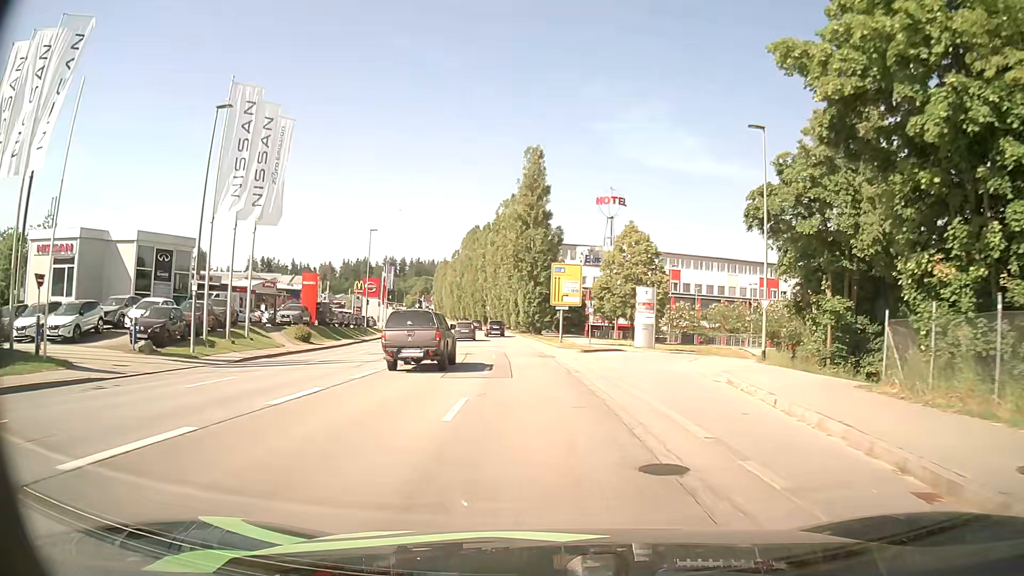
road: tertiary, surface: asphalt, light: Day
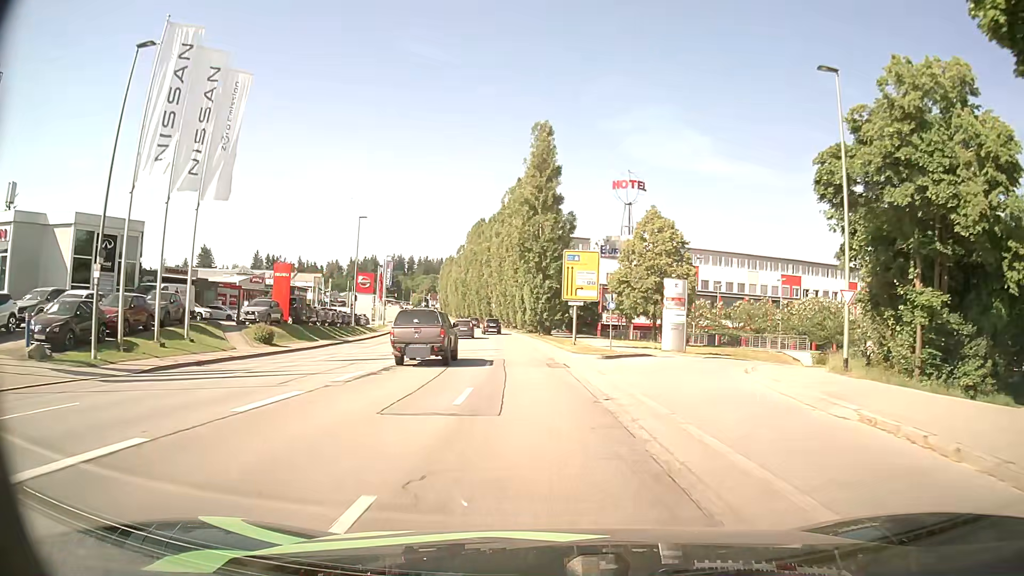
(-0.1, +7.4) m; -1°
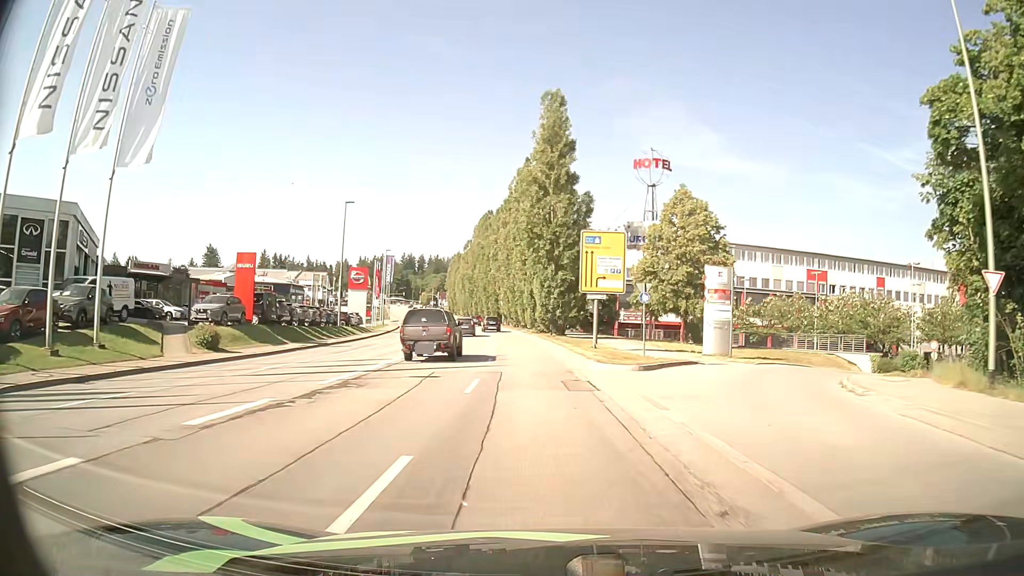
(-0.1, +7.5) m; -1°
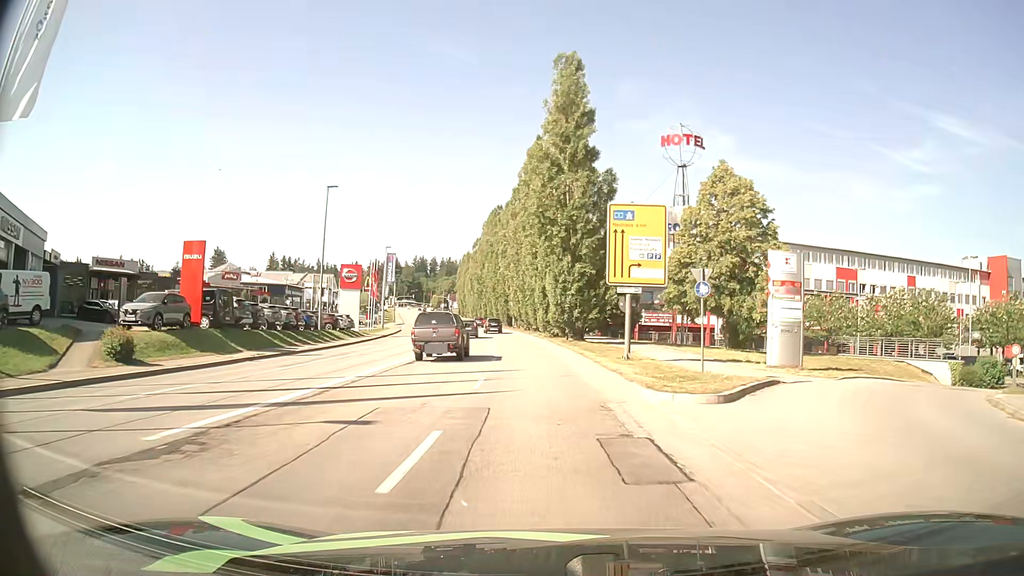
(-0.1, +7.5) m; -1°
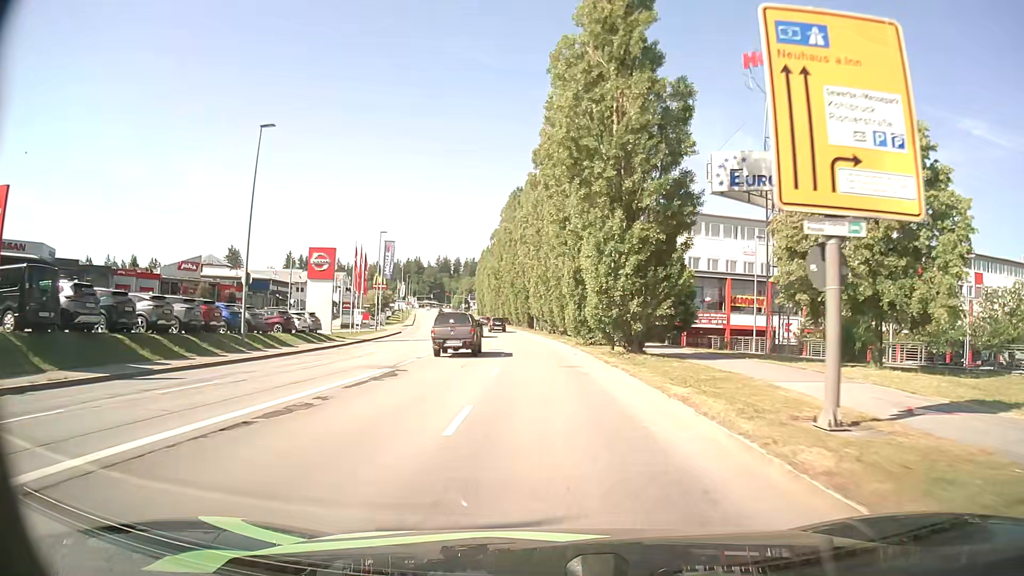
(-0.2, +15.2) m; -2°
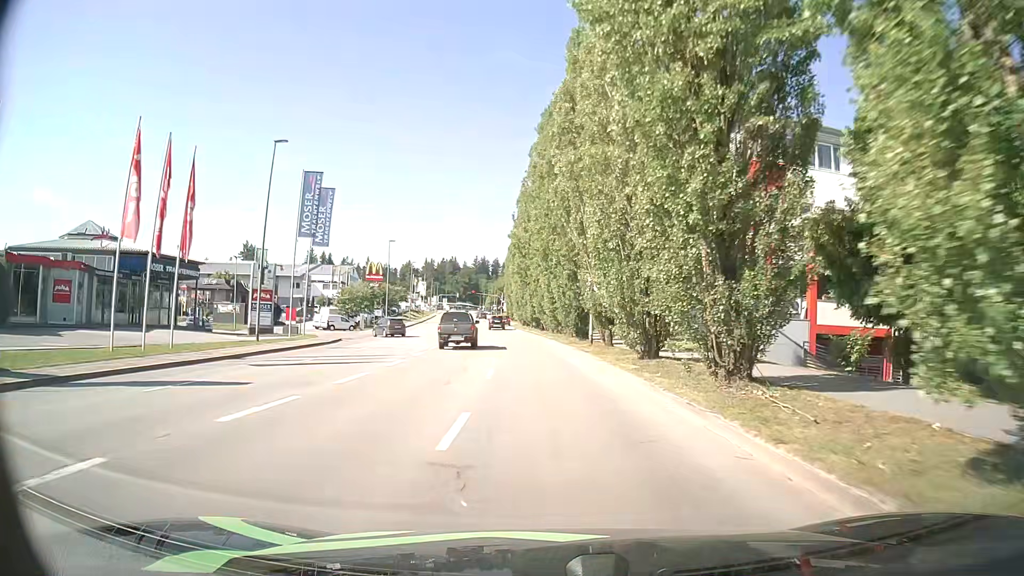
(-1.3, +37.3) m; -4°
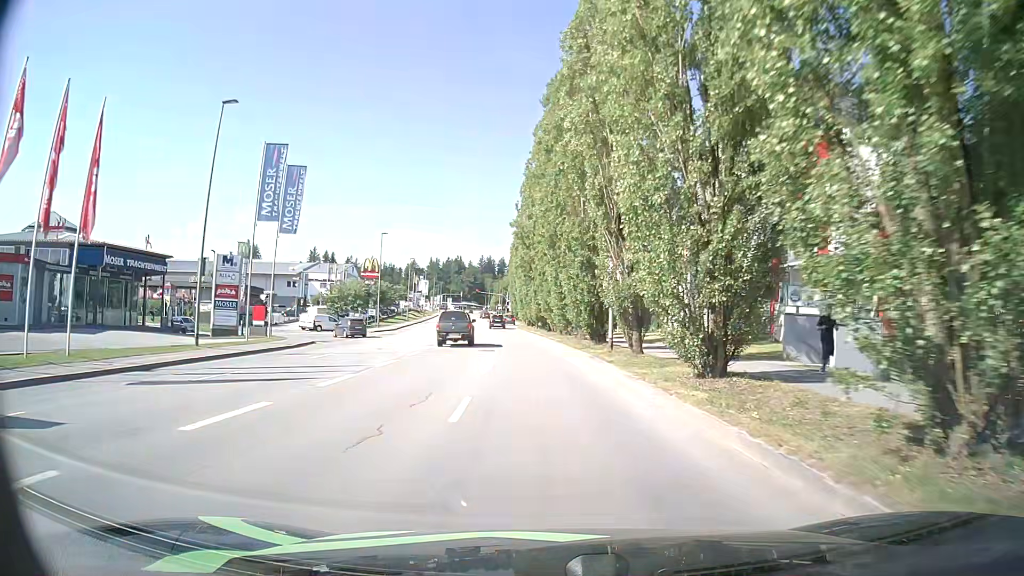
(0.0, +7.0) m; 0°
